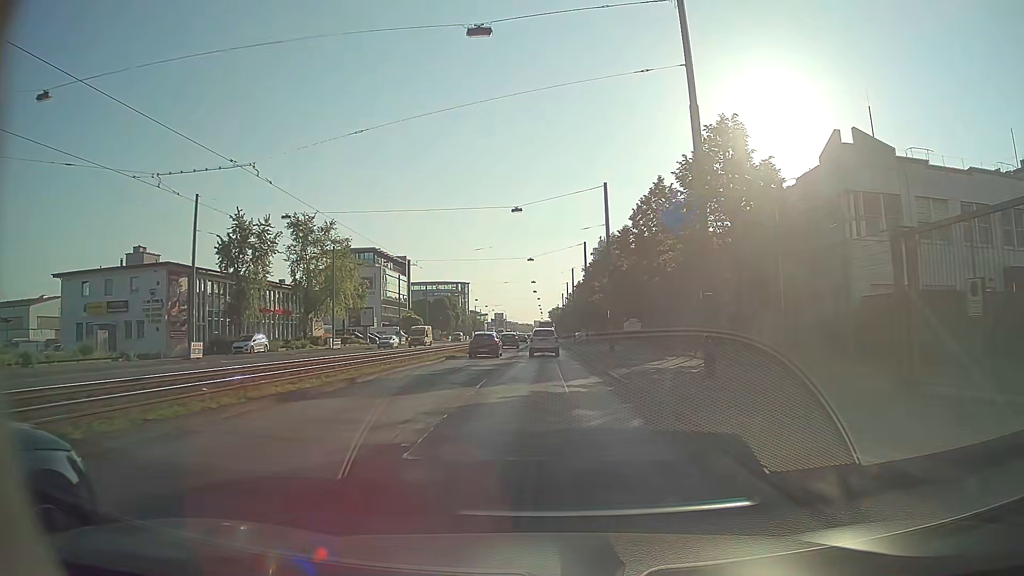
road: primary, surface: asphalt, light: Day
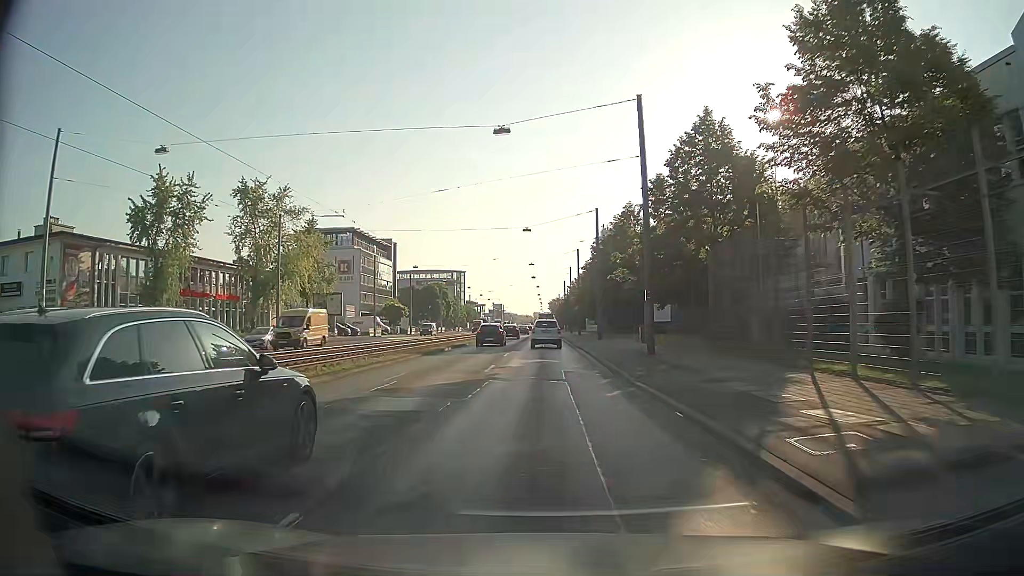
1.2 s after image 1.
(0.0, +15.4) m; 0°
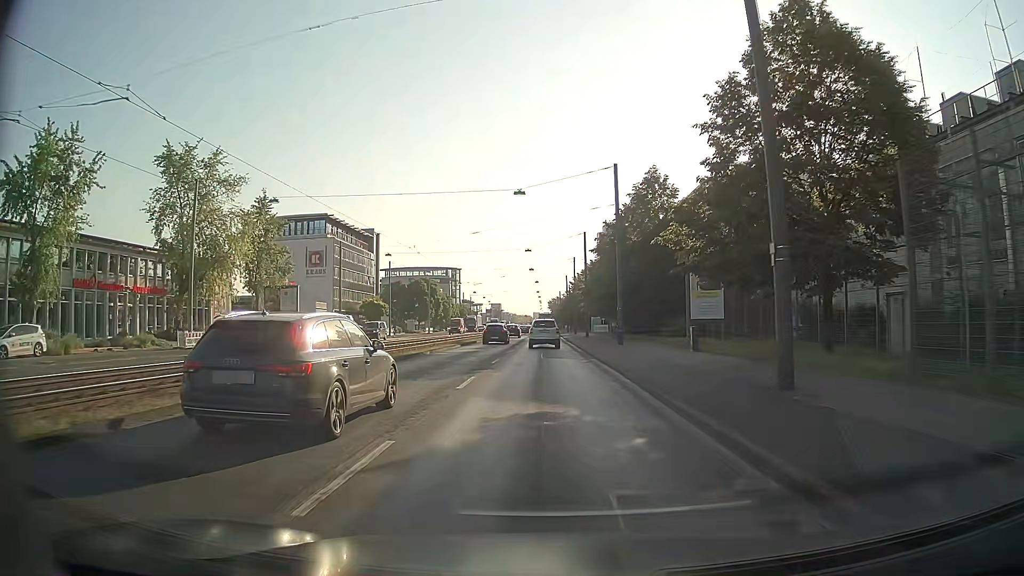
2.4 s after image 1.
(0.0, +15.1) m; 0°
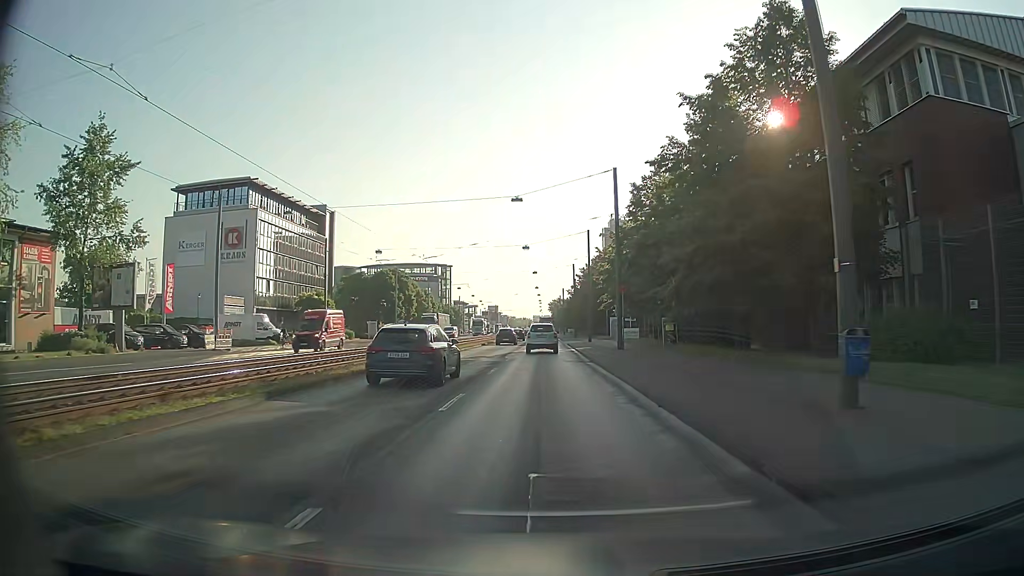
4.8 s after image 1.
(+0.2, +29.6) m; +1°
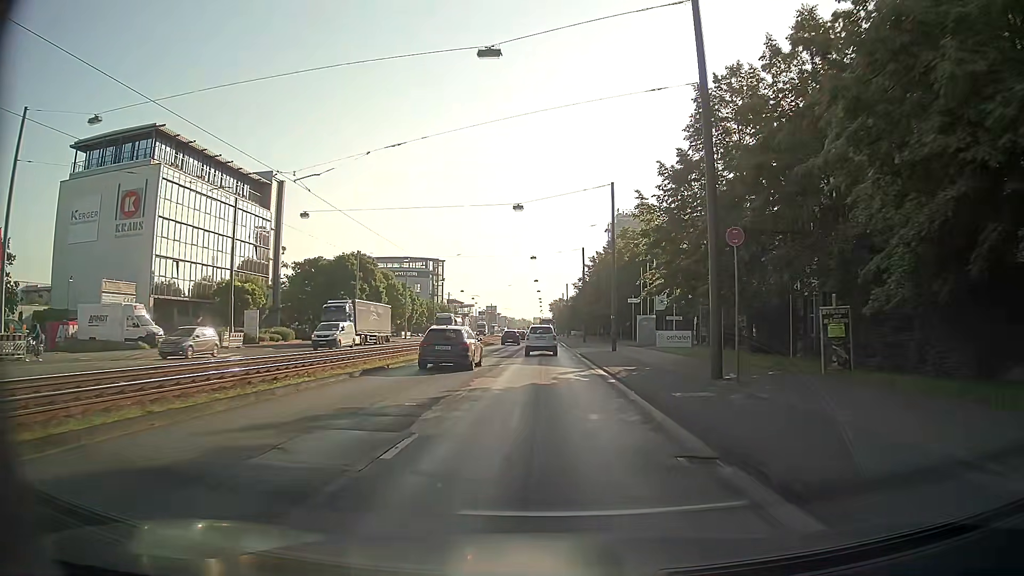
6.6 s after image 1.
(-0.1, +22.0) m; -1°
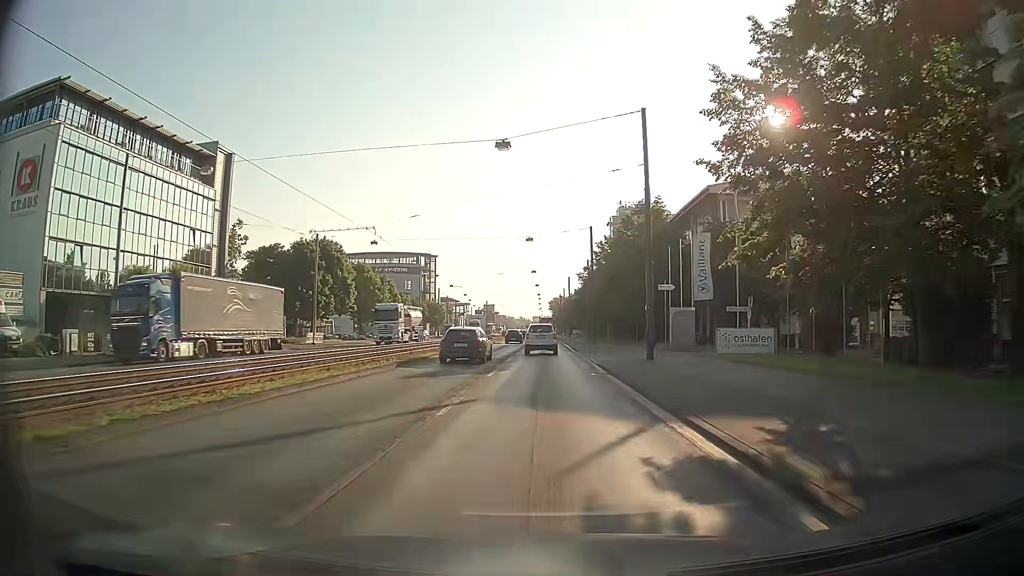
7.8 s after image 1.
(+0.1, +14.6) m; 0°
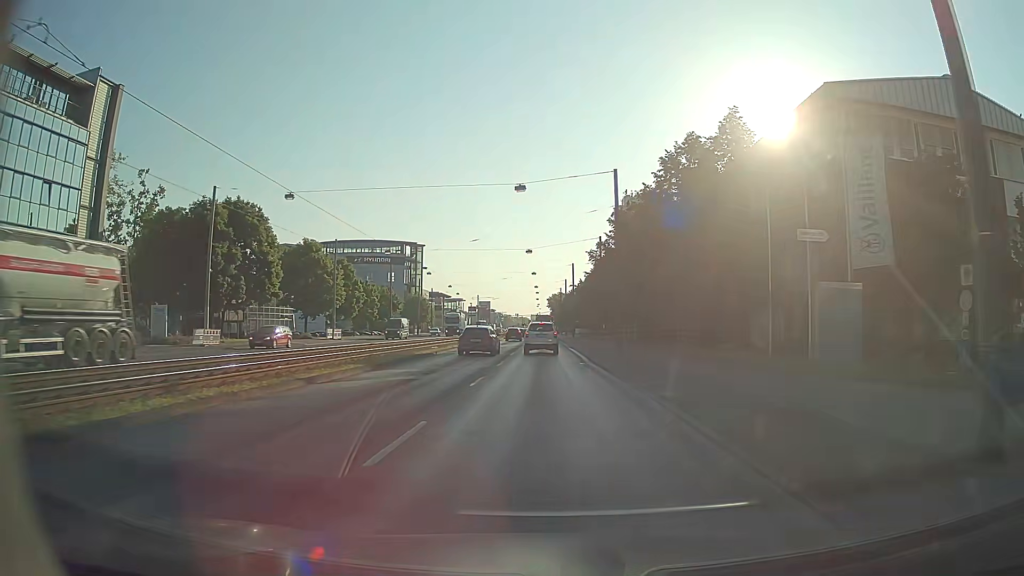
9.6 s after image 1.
(+0.2, +22.1) m; 0°
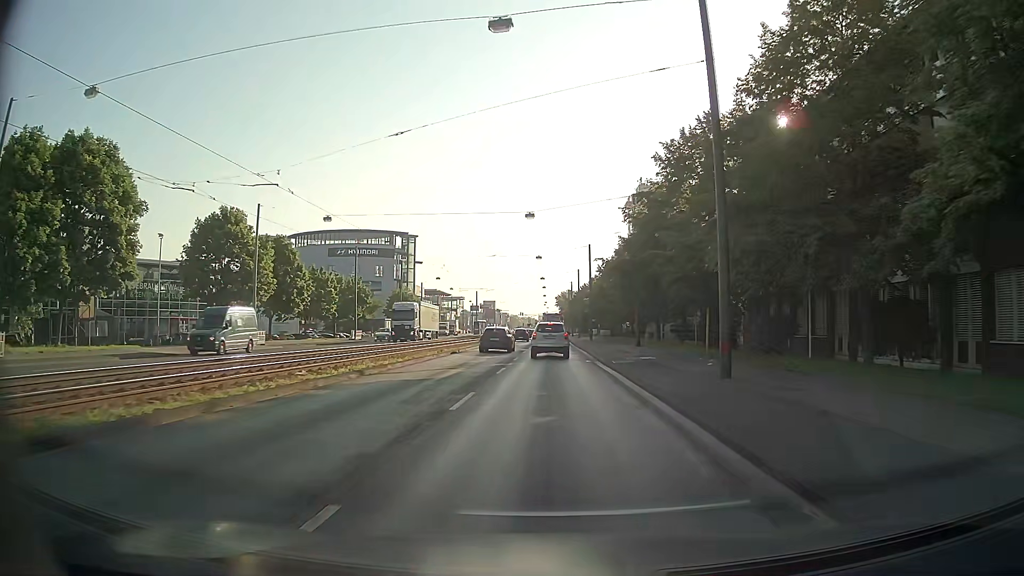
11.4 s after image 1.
(+0.1, +22.5) m; -1°
(0, +10) (0, +20) (-1, +30) (-2, +40) (-2, +50) (-2, +60) (-2, +70) (-2, +80) (-1, +90) (-1, +100) m
